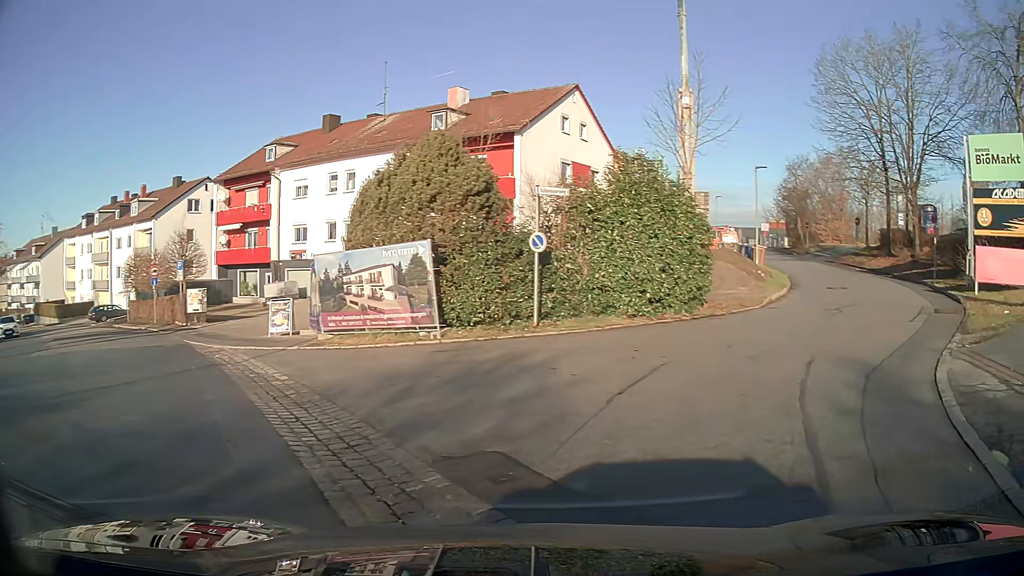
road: residential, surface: asphalt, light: Day
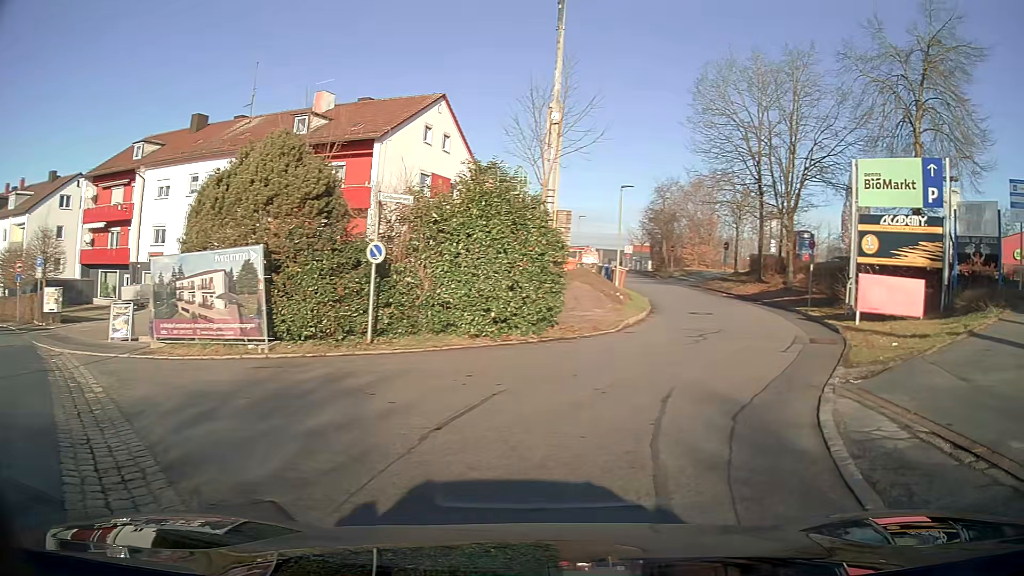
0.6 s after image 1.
(+0.1, +1.2) m; +11°
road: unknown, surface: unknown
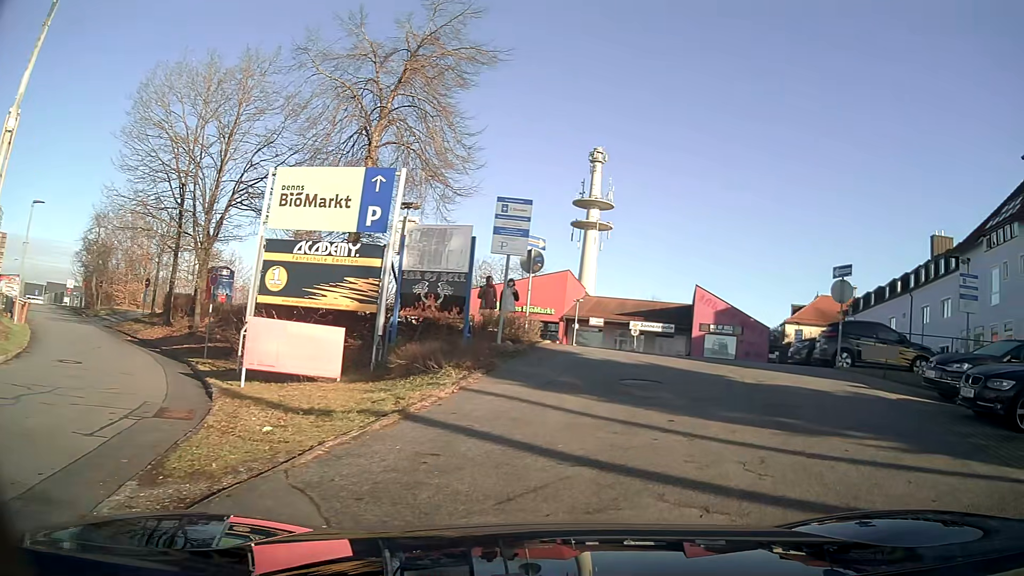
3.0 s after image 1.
(+2.2, +5.2) m; +41°
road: residential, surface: asphalt
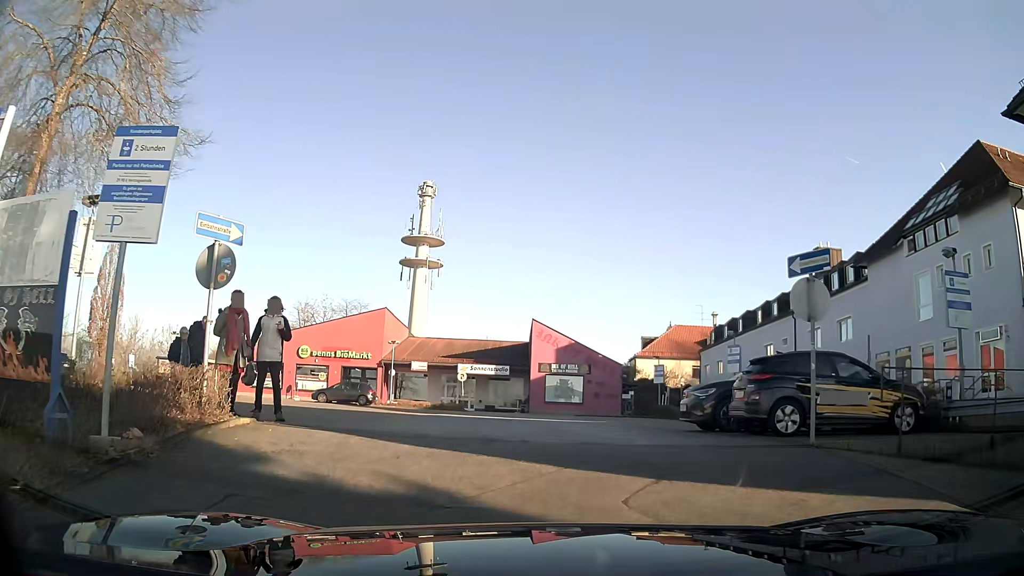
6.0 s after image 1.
(+1.4, +8.0) m; +12°
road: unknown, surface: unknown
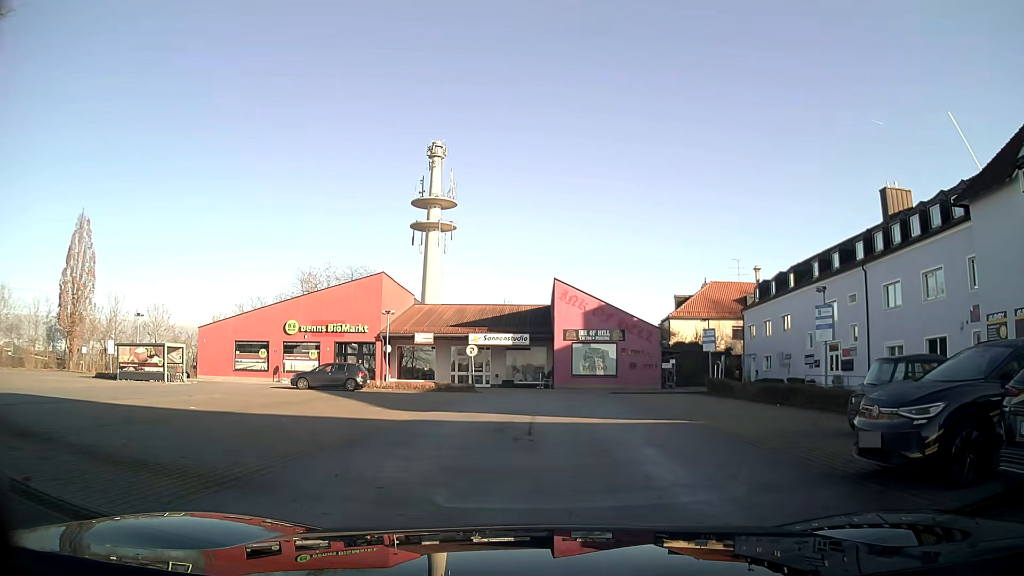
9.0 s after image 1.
(-0.2, +7.7) m; -3°
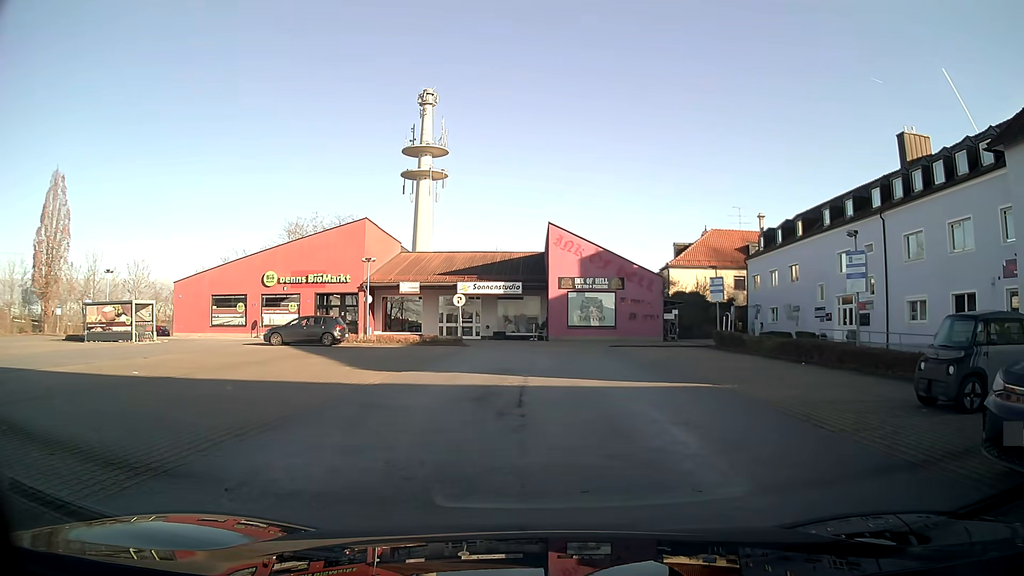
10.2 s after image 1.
(+0.1, +2.8) m; +2°
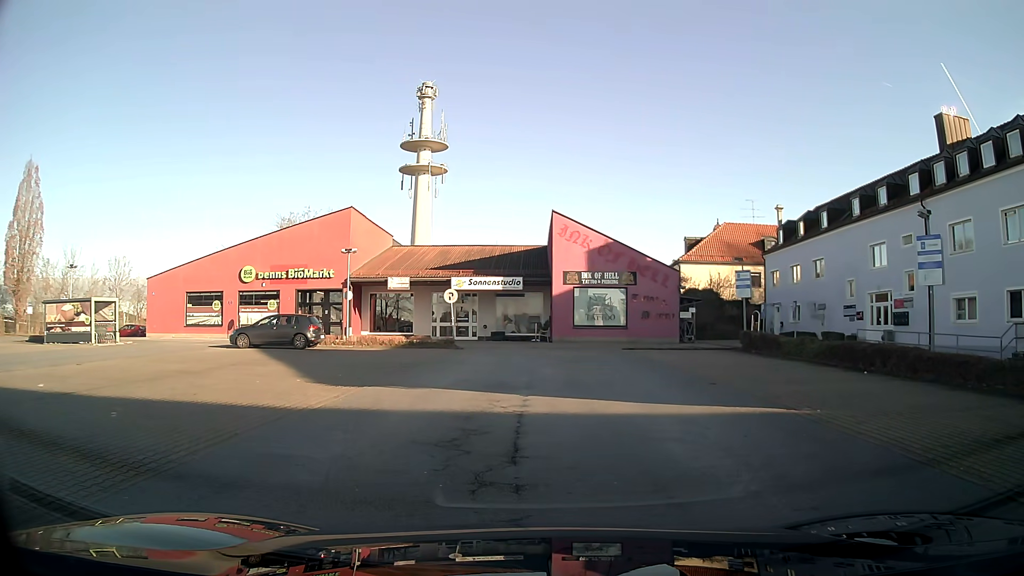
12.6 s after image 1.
(0.0, +4.0) m; -1°
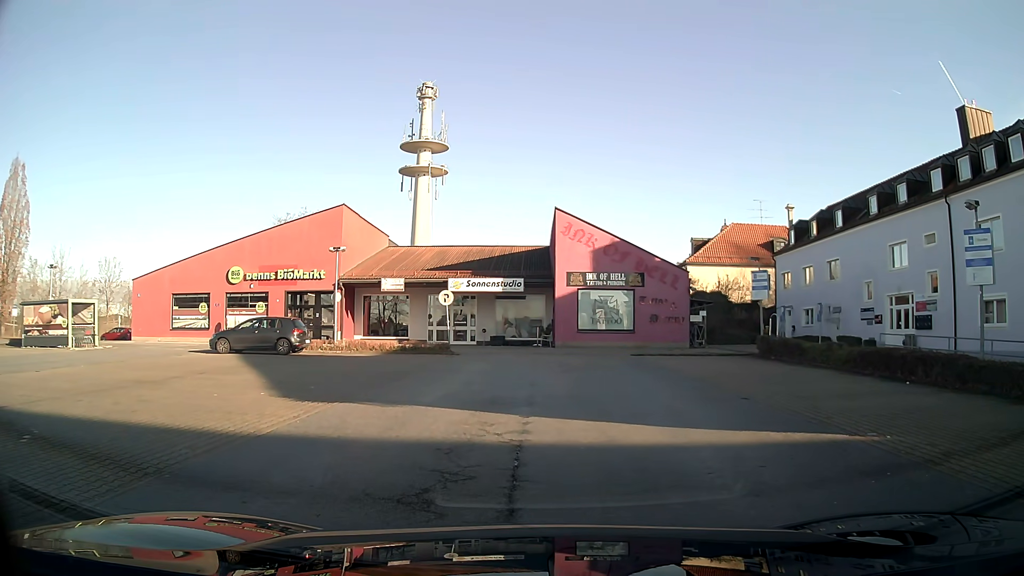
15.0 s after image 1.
(0.0, +2.1) m; 0°
